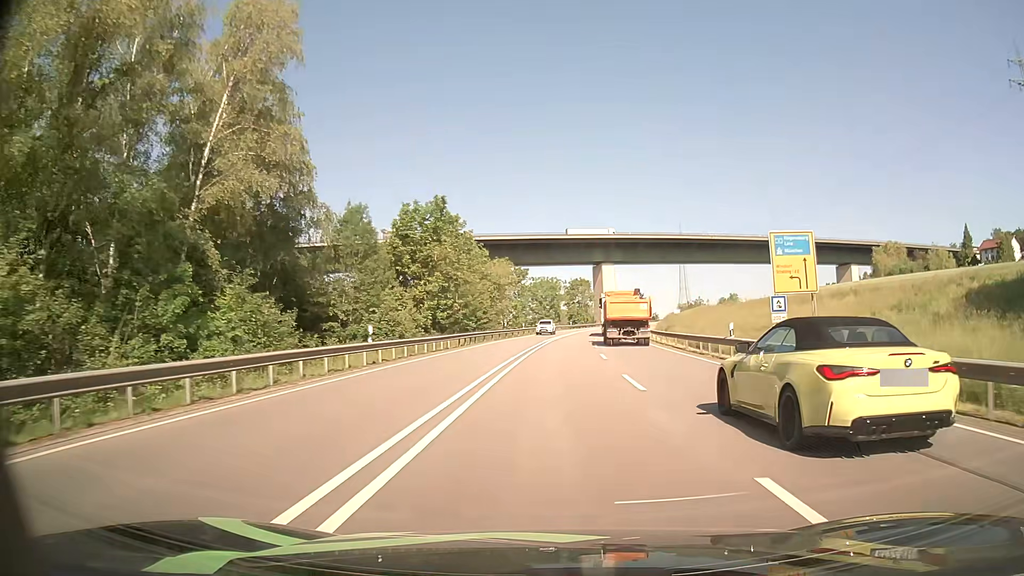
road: primary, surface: asphalt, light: Day
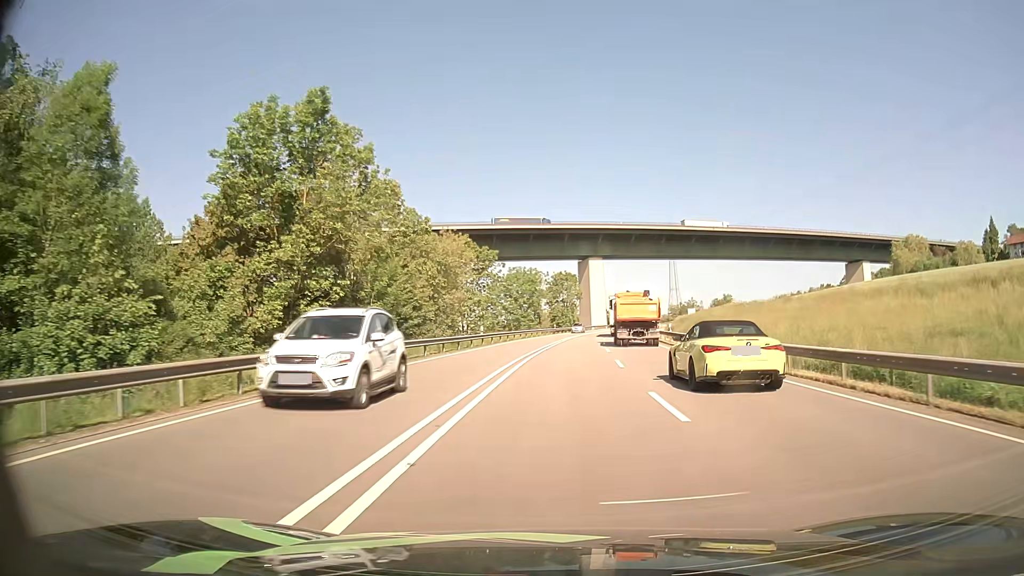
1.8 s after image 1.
(+0.3, +28.4) m; +2°
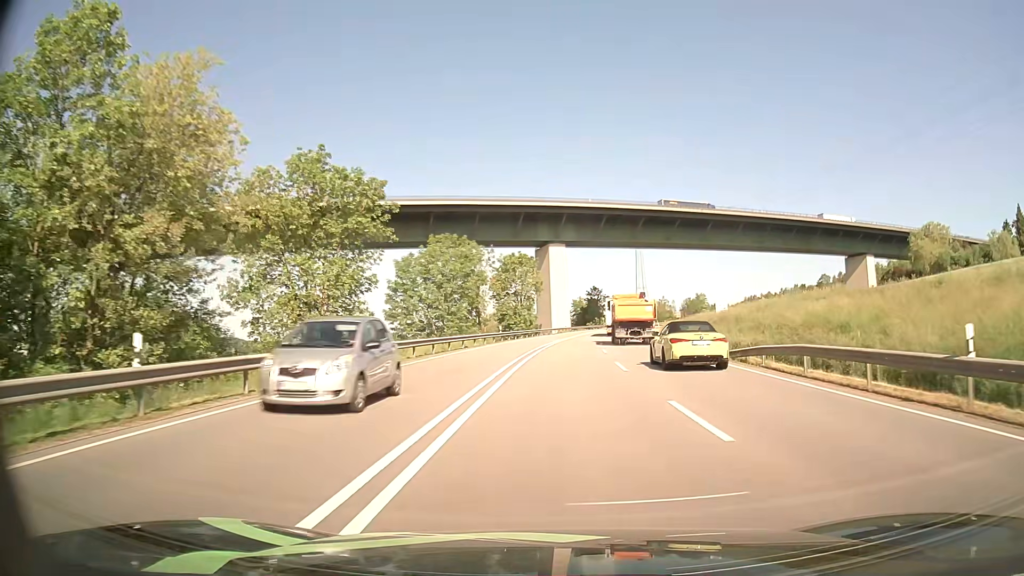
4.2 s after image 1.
(+0.9, +37.7) m; +4°
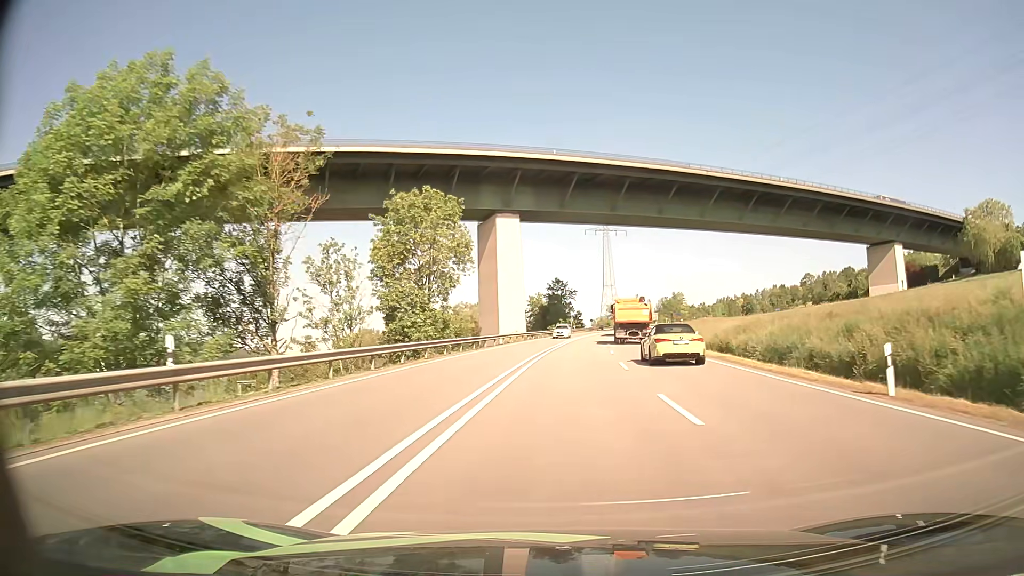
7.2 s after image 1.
(+1.7, +46.7) m; +4°
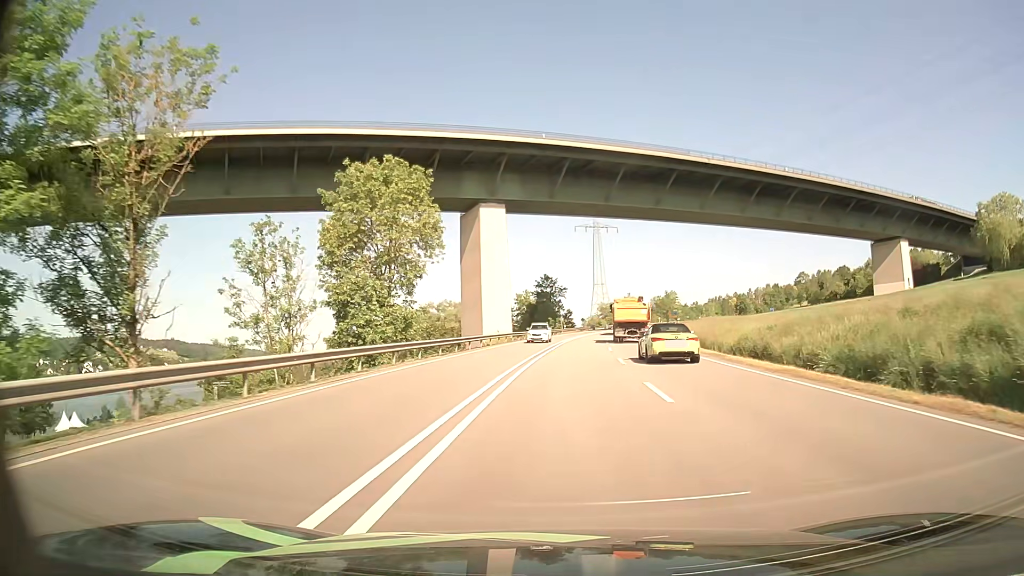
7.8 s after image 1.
(+0.1, +9.3) m; +1°
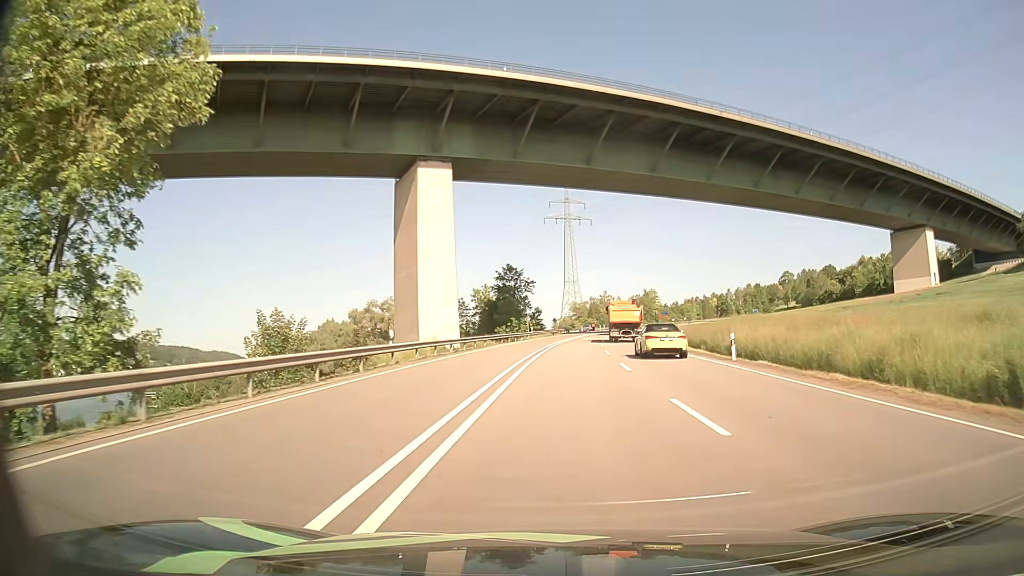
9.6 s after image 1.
(+0.7, +27.7) m; +3°
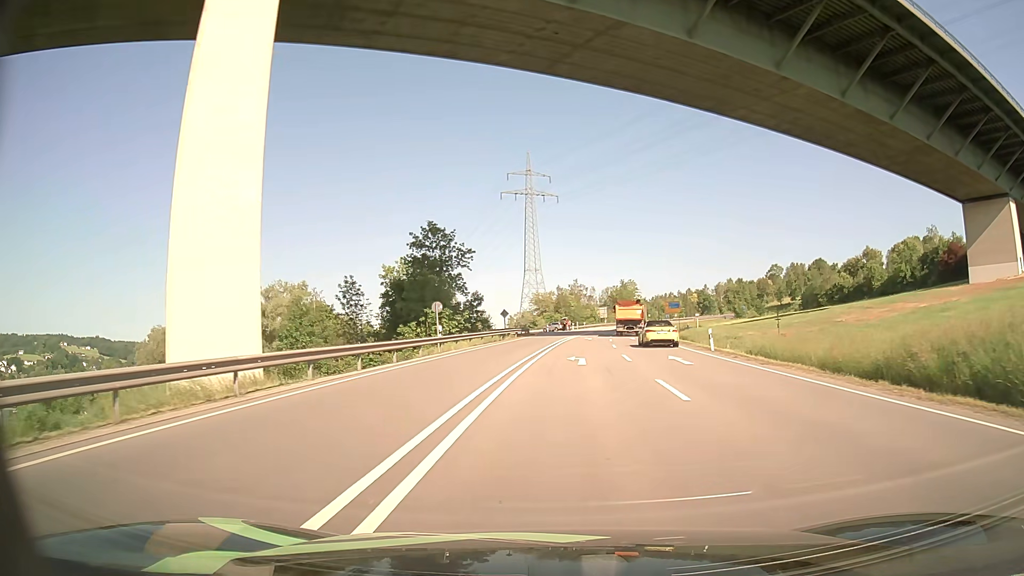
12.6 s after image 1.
(+1.3, +44.5) m; +3°
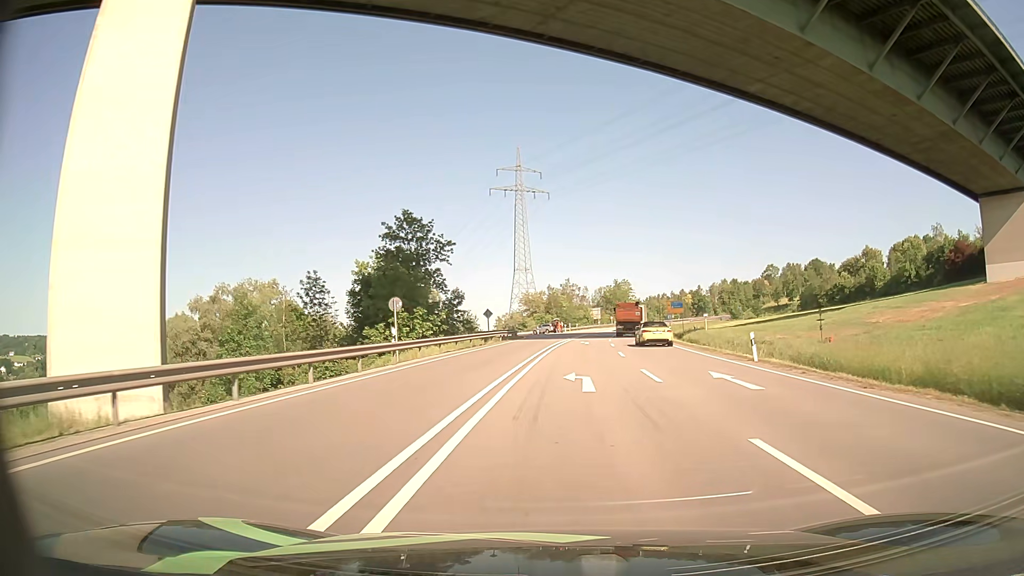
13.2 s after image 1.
(+0.1, +8.0) m; +1°
